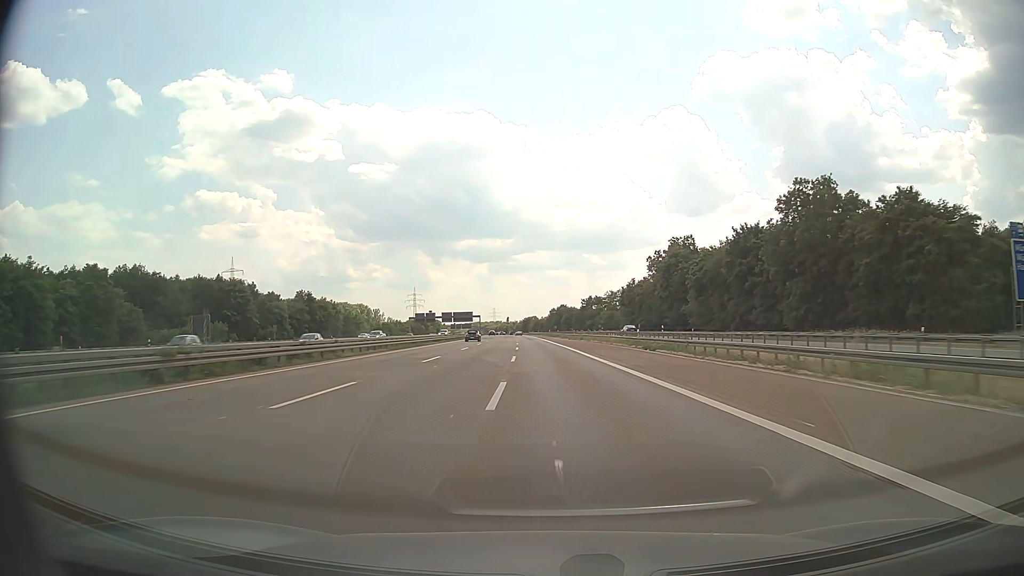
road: motorway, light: Day
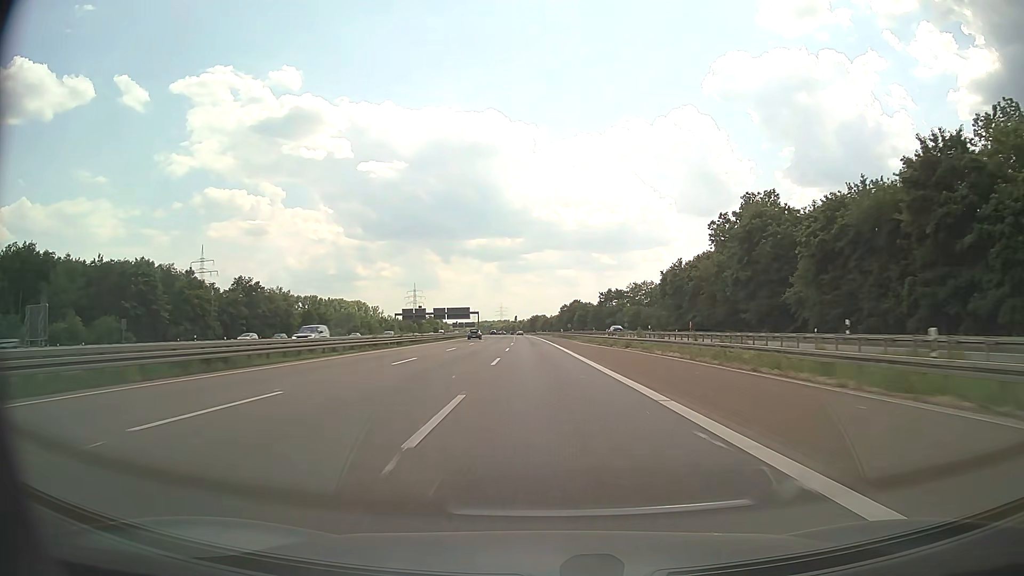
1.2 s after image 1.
(-0.4, +39.8) m; -1°
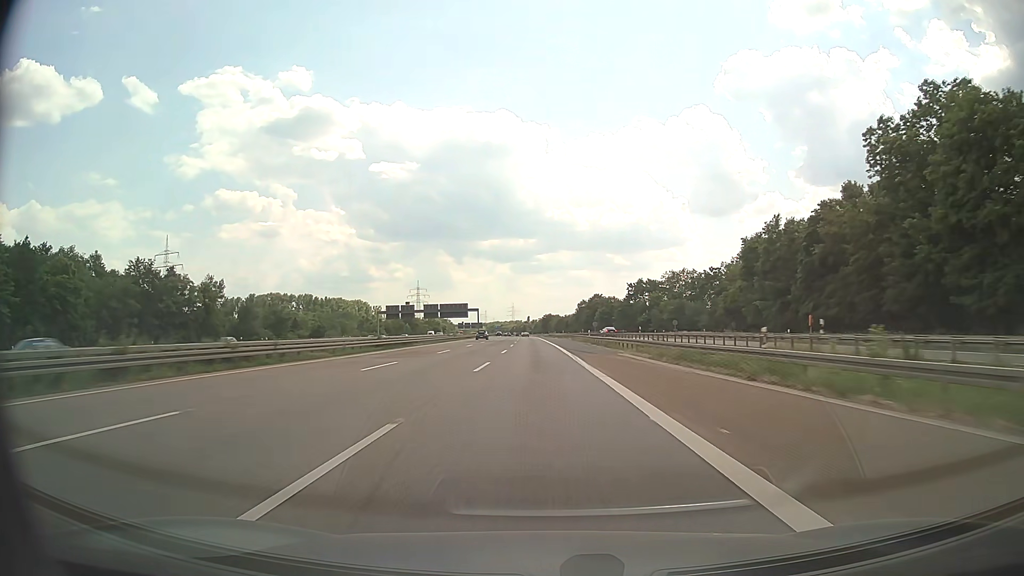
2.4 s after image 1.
(-0.3, +39.7) m; -1°
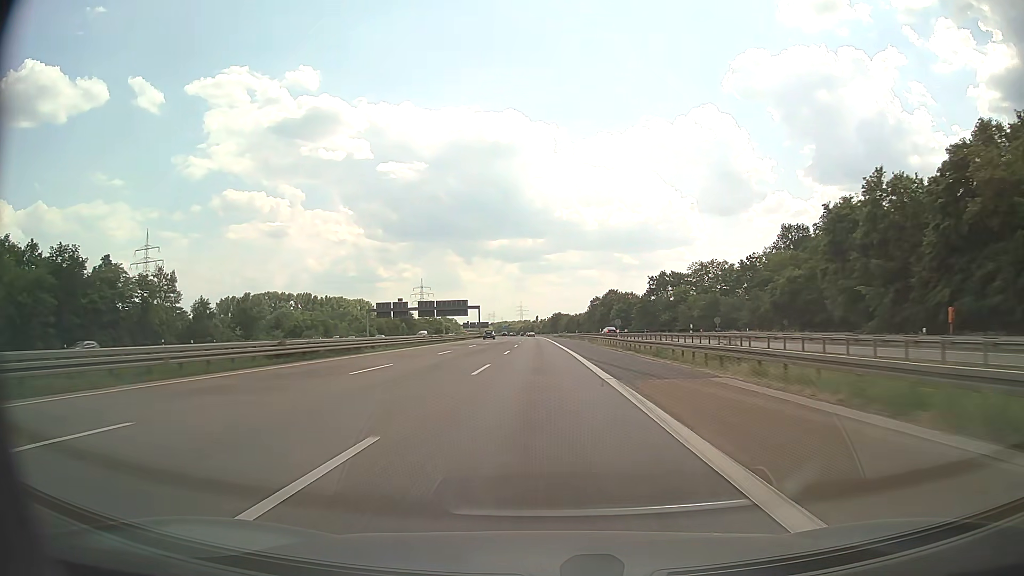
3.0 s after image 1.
(-0.1, +19.9) m; -1°
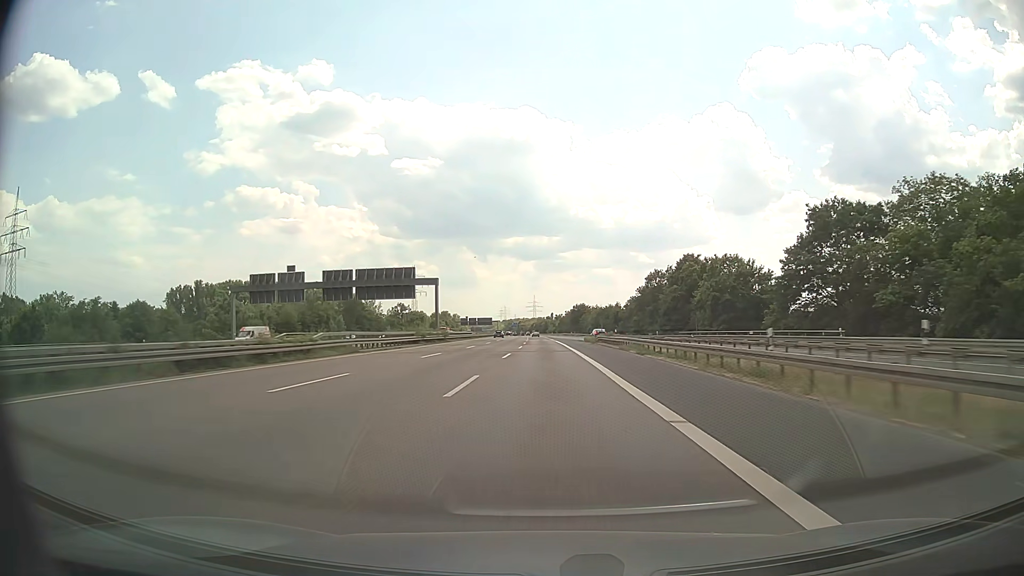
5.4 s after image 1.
(-0.9, +79.4) m; -1°
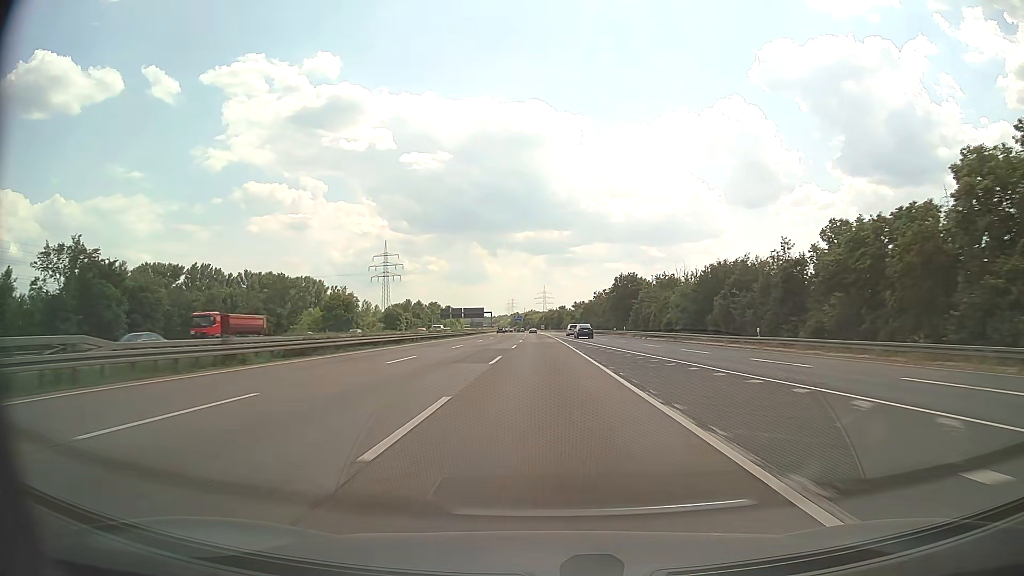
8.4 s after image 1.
(-0.7, +97.8) m; -1°
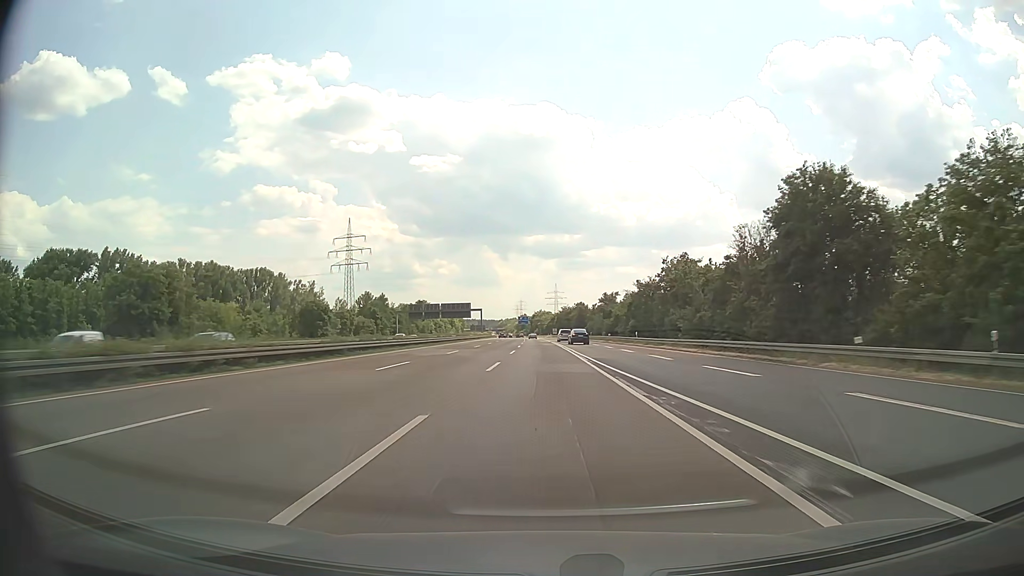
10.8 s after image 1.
(-0.6, +74.1) m; -1°
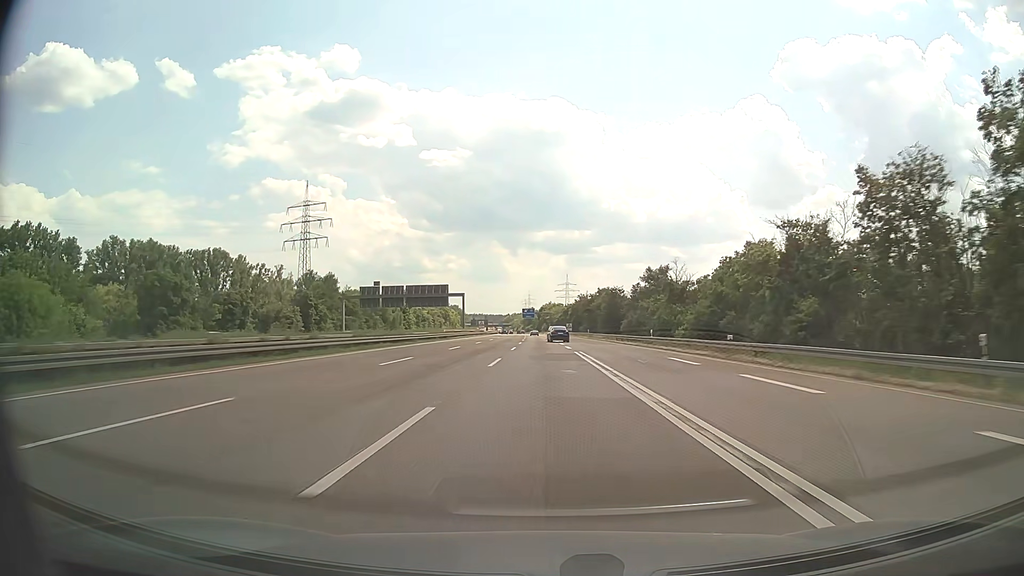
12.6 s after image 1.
(-0.3, +53.5) m; -1°
(0, +10) (0, +20) (0, +30) (0, +40) (0, +50) (0, +60) (0, +70) (-1, +80) (-1, +90) (-1, +100) m
